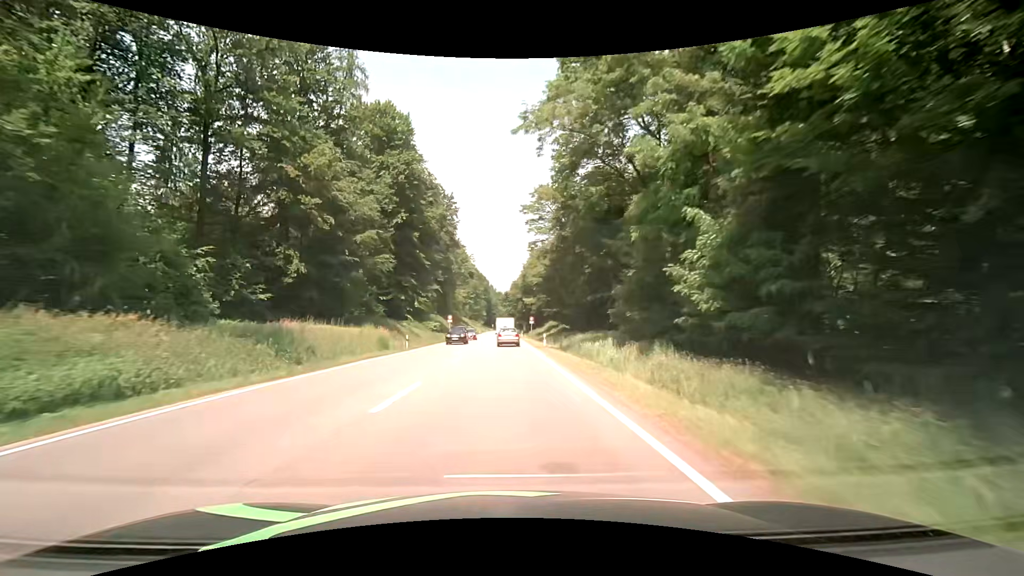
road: secondary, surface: asphalt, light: Day
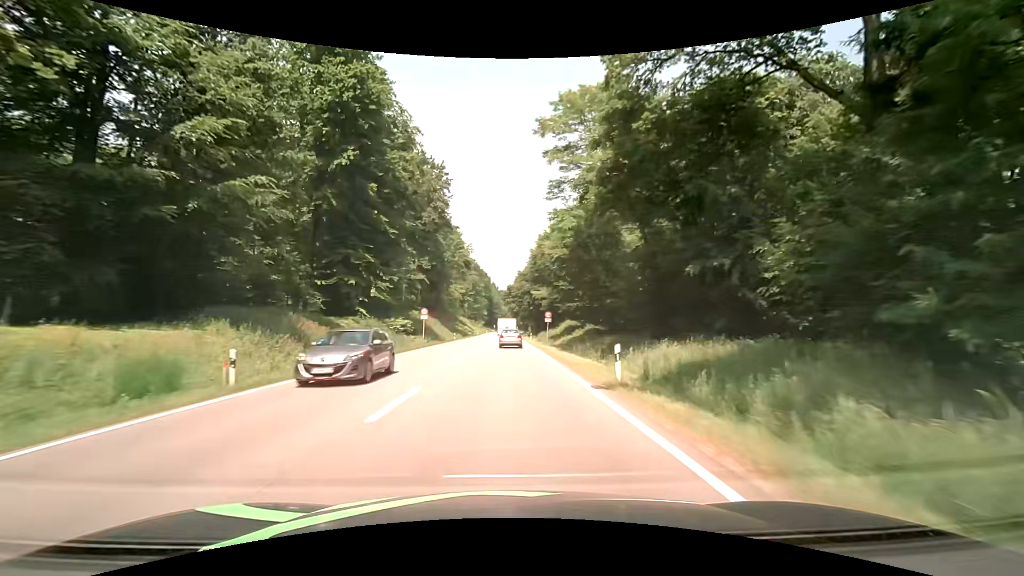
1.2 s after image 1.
(-0.2, +23.8) m; -1°
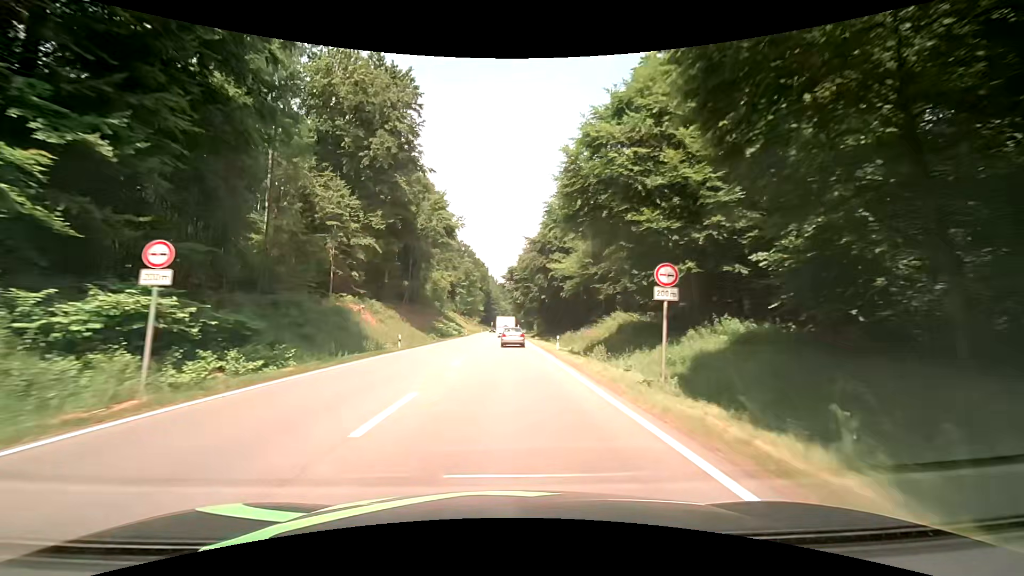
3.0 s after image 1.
(+0.2, +35.0) m; 0°
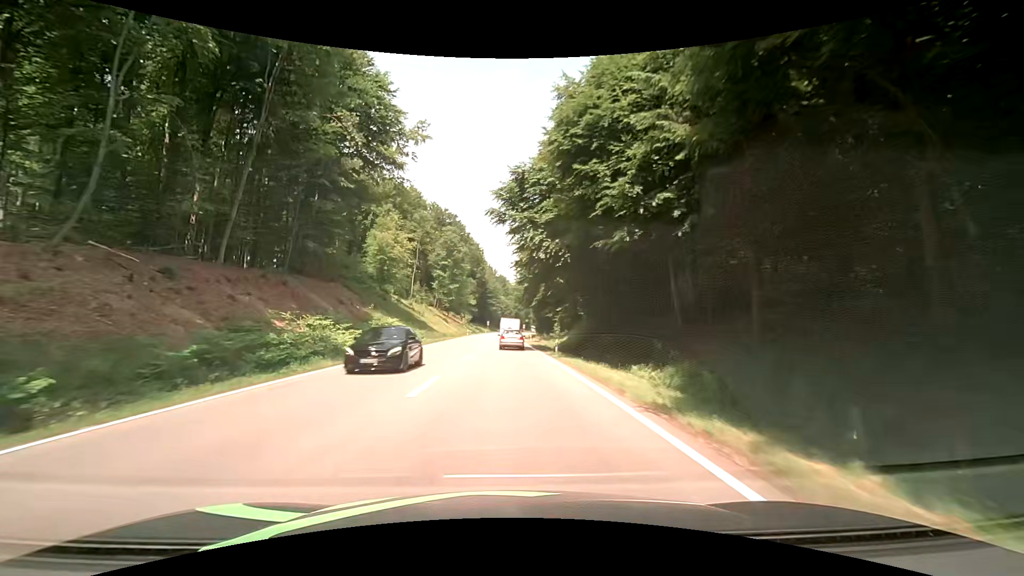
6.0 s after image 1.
(+0.4, +56.5) m; 0°
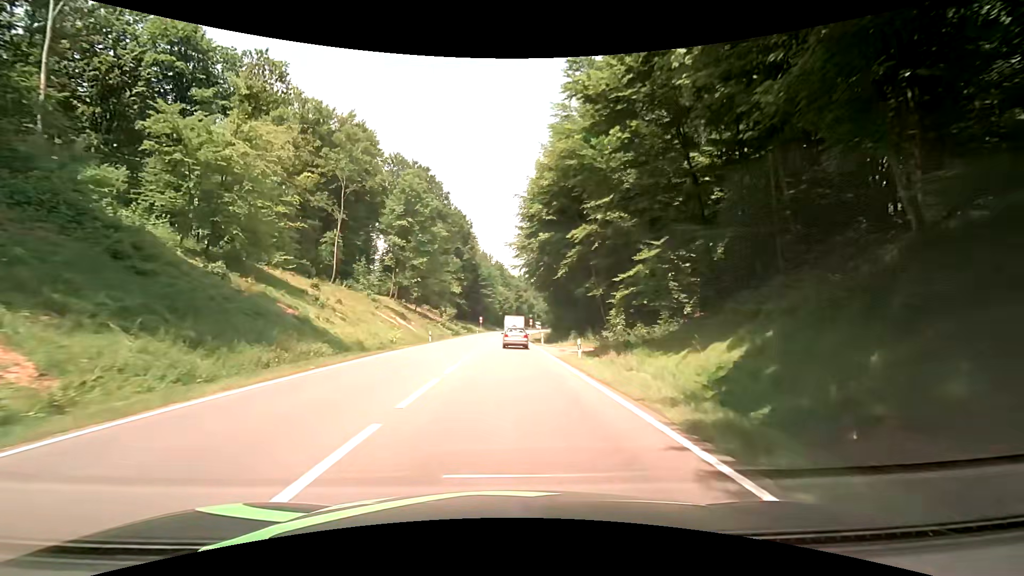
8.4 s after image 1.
(+0.1, +43.9) m; +1°
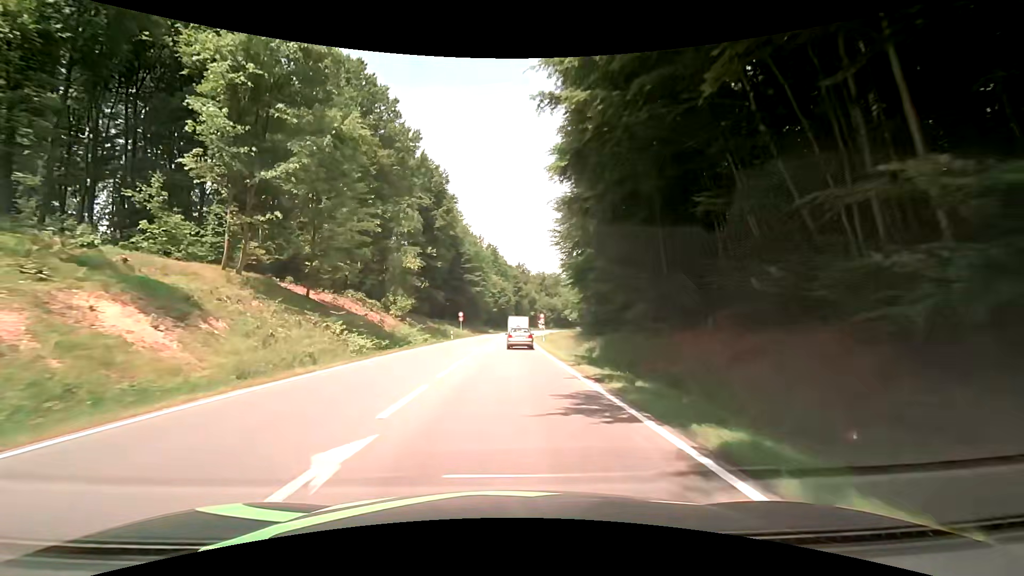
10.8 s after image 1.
(-0.5, +42.7) m; -1°
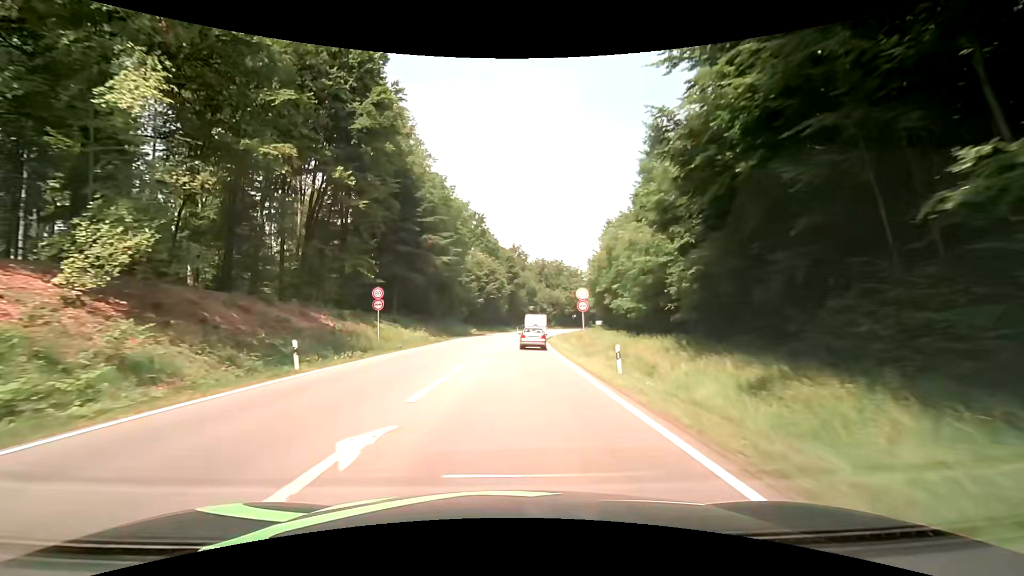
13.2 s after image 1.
(+0.7, +41.6) m; +2°
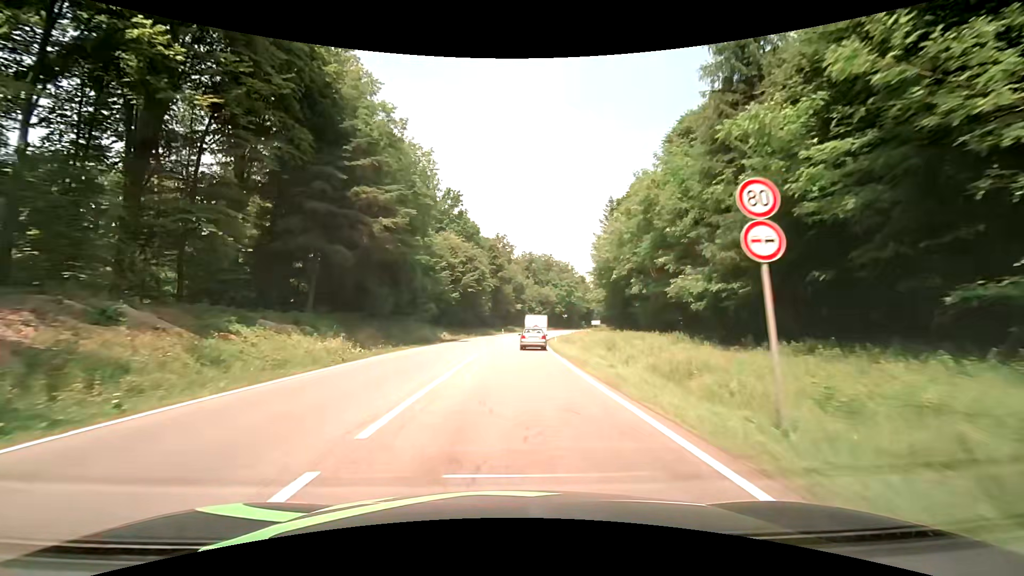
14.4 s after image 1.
(0.0, +20.6) m; +1°
(0, +10) (0, +20) (+1, +30) (+1, +40) (+2, +50) (+3, +60) (+4, +70) (+5, +80) (+7, +90) (+8, +99) m
